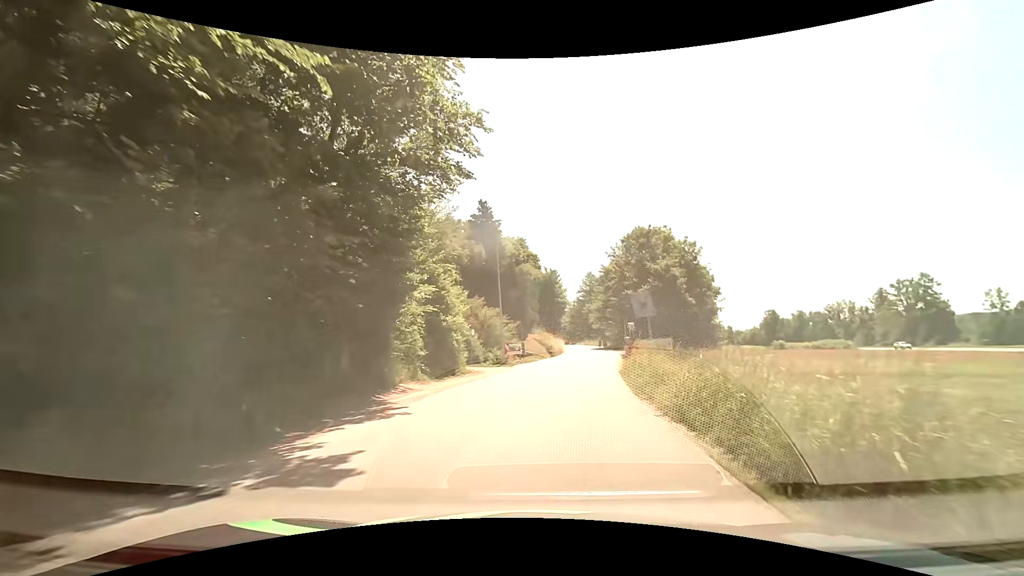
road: tertiary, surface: asphalt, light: Day
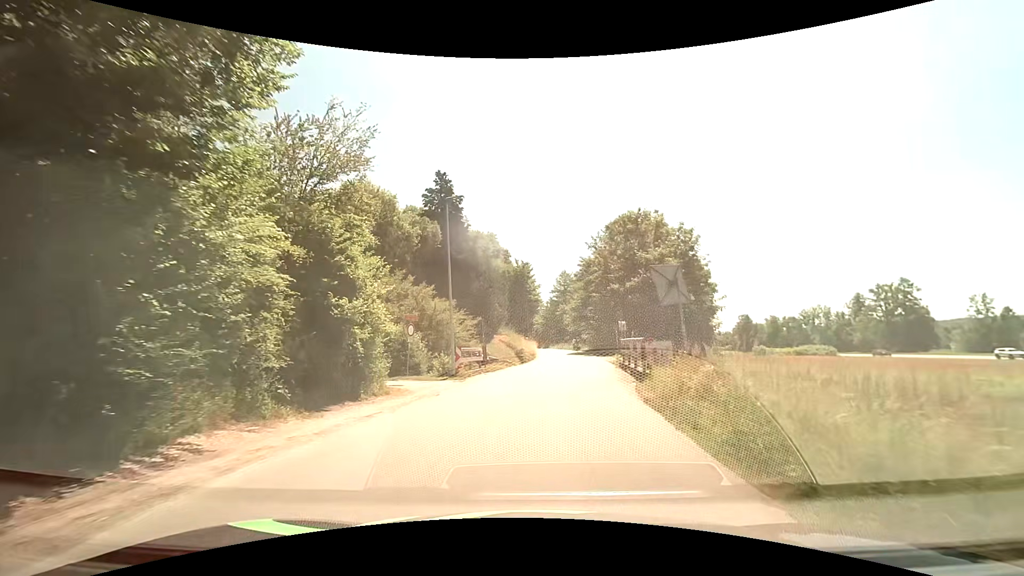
(+0.3, +9.3) m; +4°
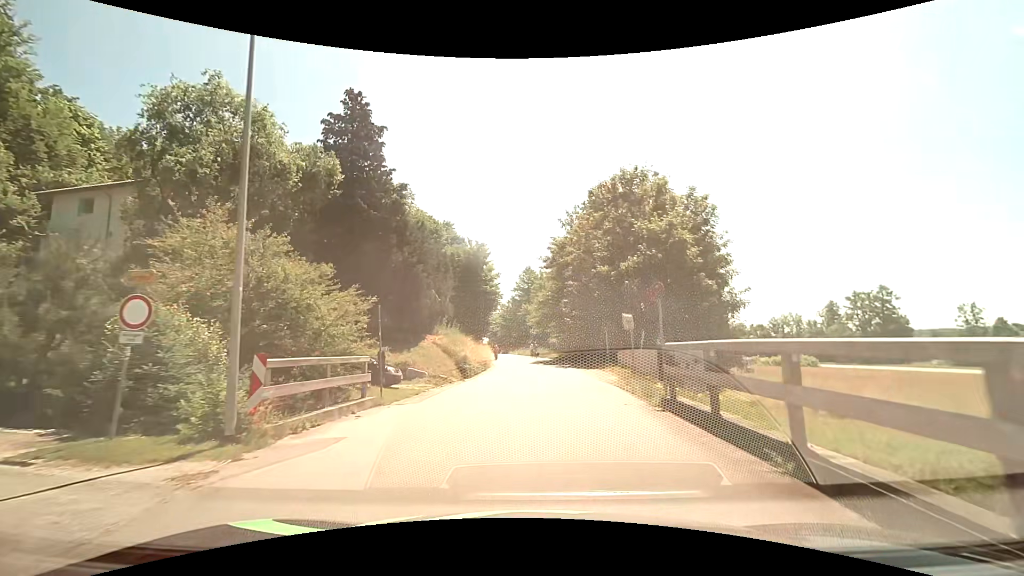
(+0.4, +13.7) m; +4°
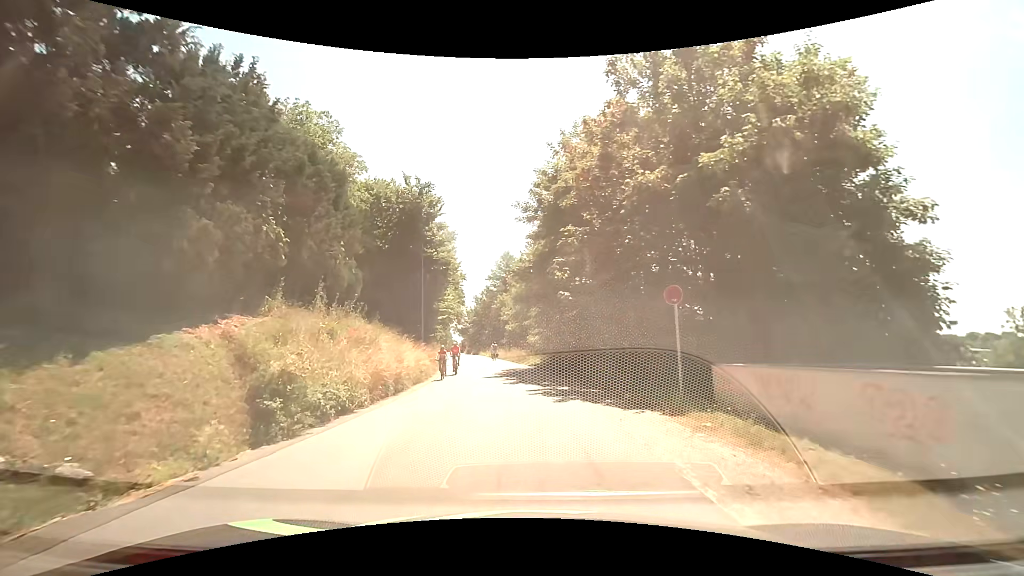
(+0.6, +17.5) m; +2°
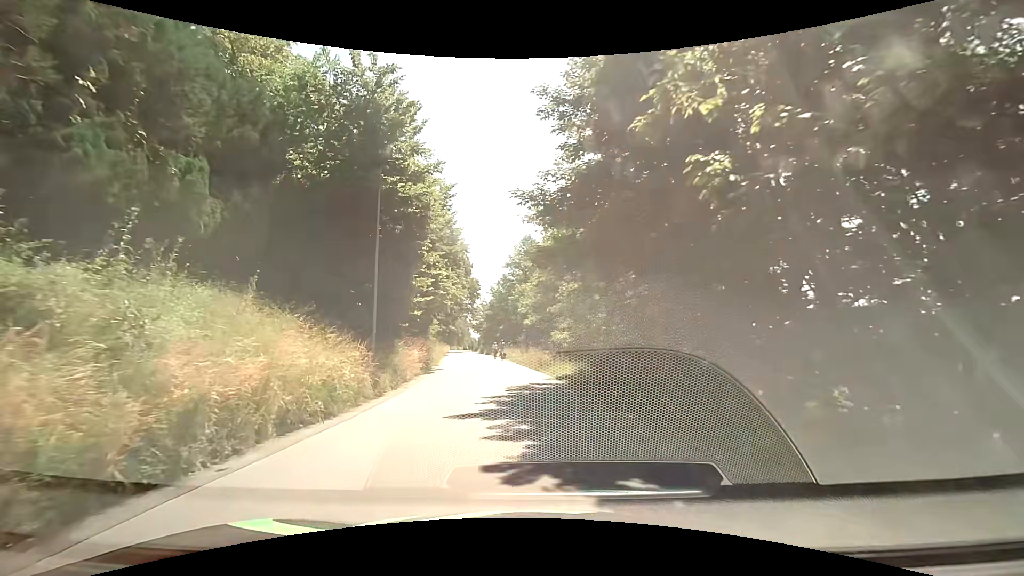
(-0.1, +12.8) m; -2°
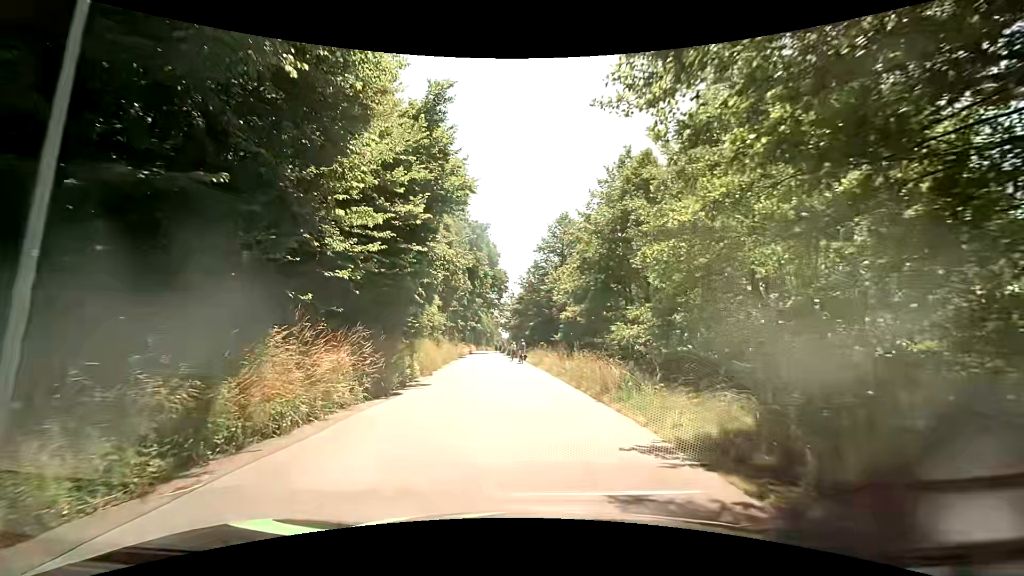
(-0.3, +13.2) m; -3°
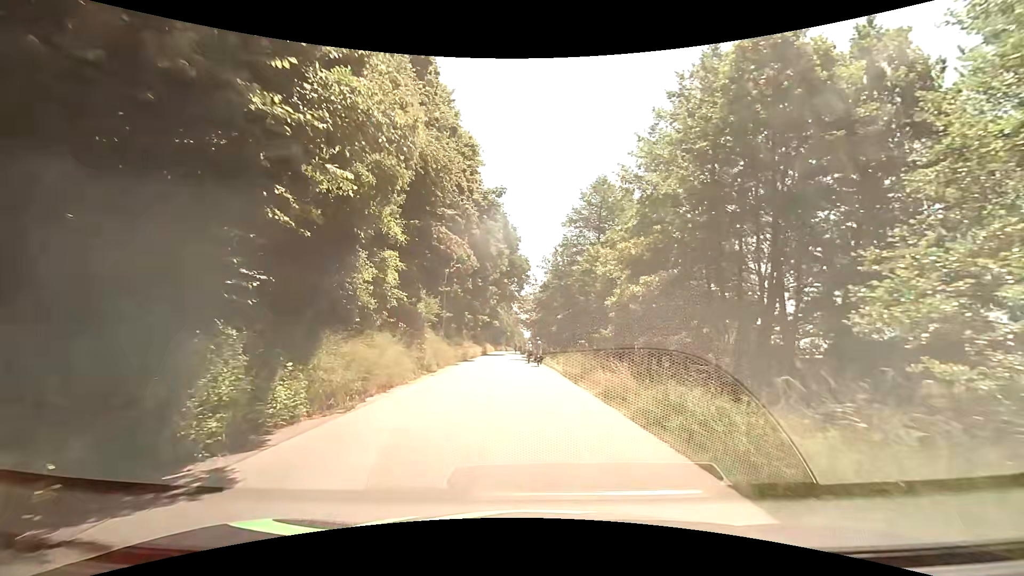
(-0.2, +13.7) m; -2°
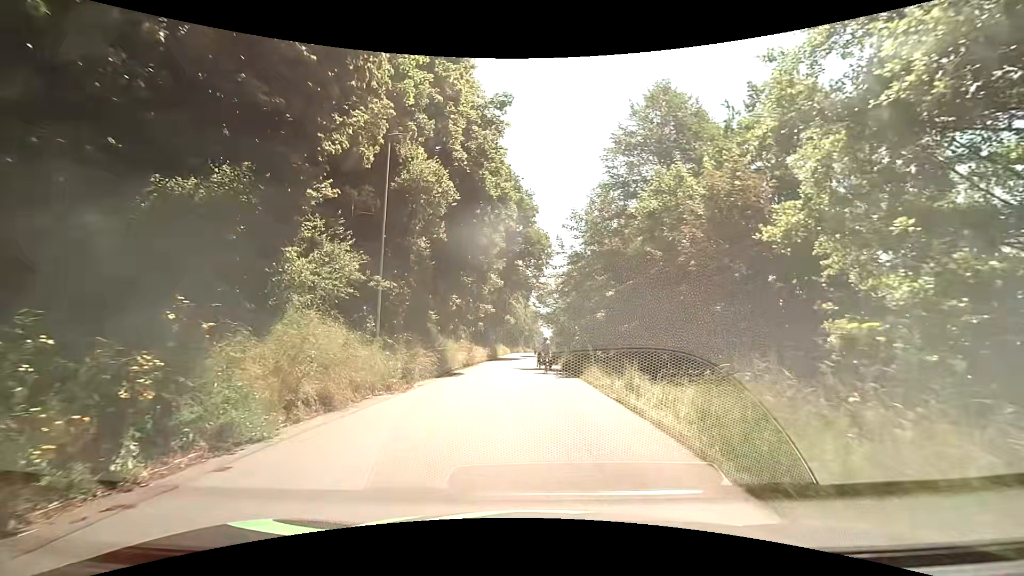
(-0.3, +17.3) m; -2°
